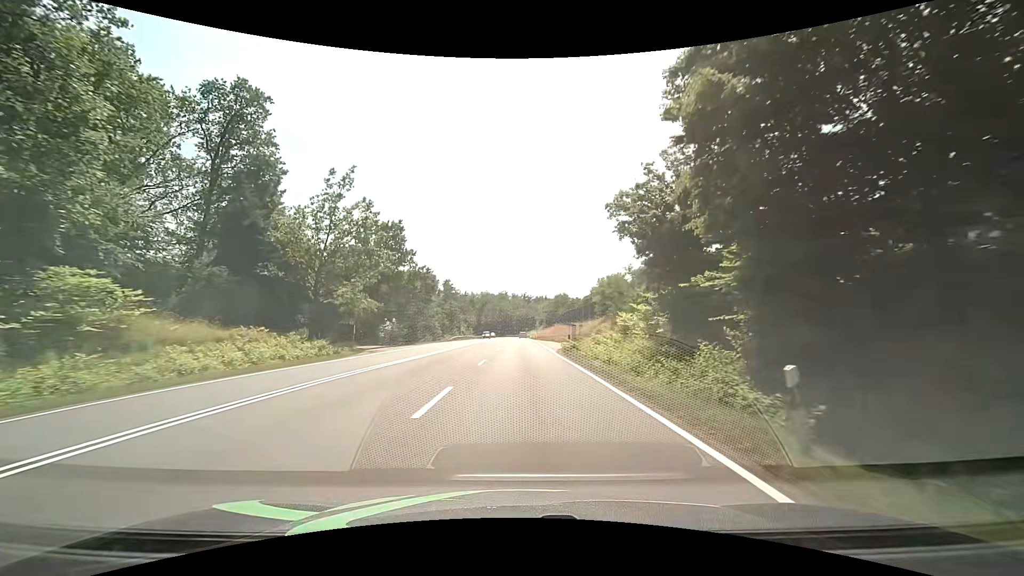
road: secondary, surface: asphalt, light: Day
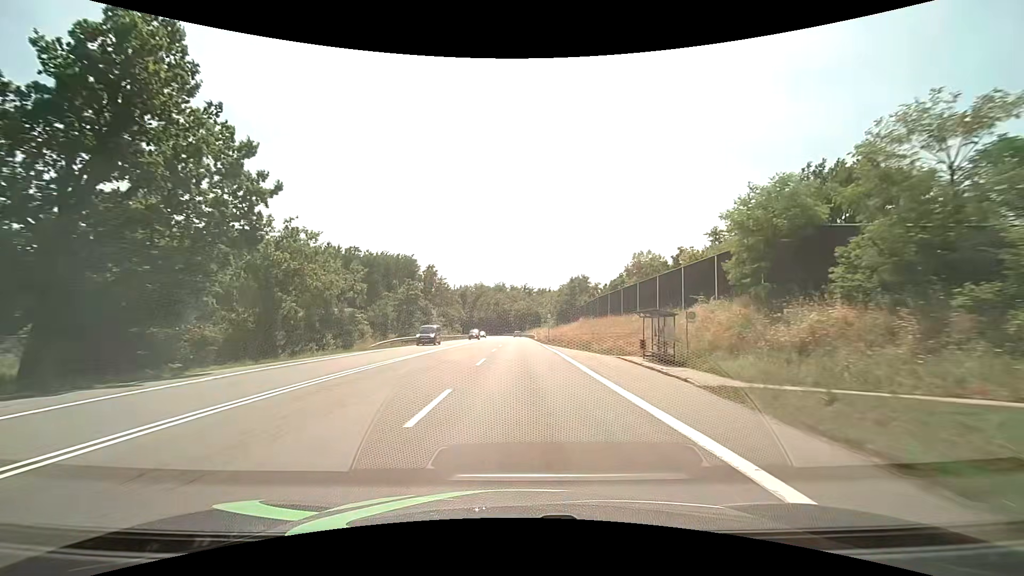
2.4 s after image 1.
(+0.2, +40.1) m; 0°
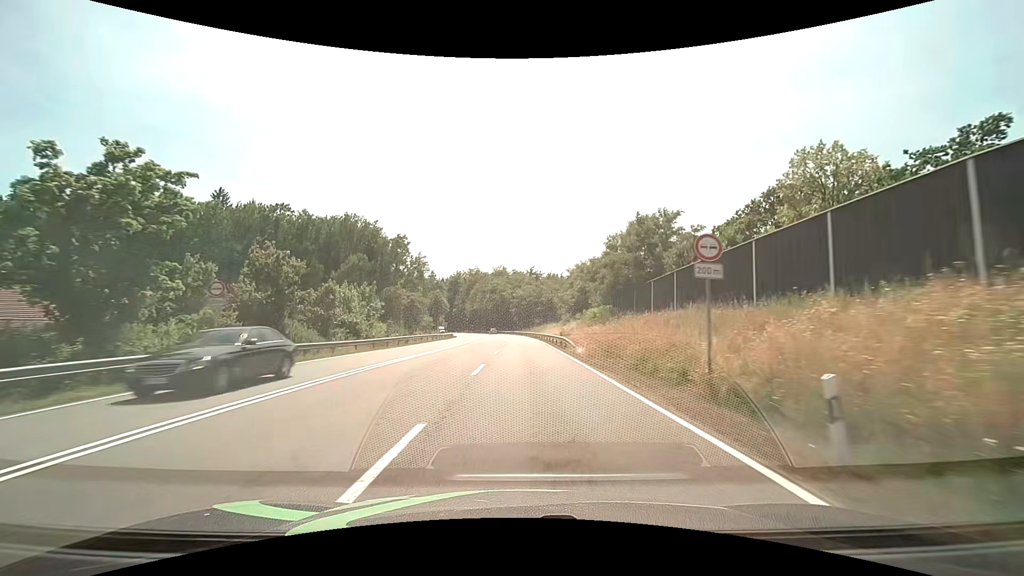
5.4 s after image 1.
(-0.2, +50.0) m; 0°
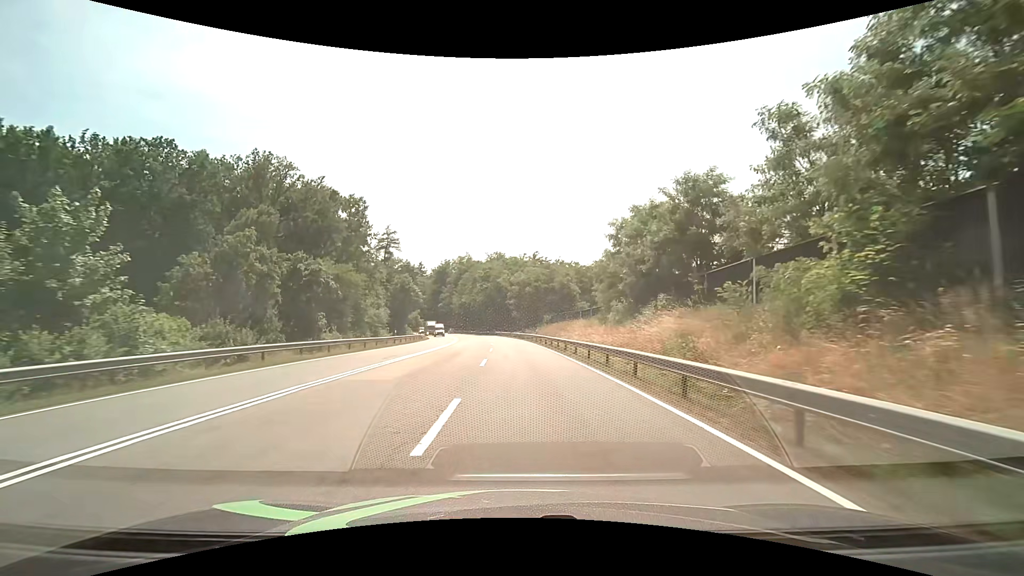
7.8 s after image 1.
(-0.2, +35.7) m; 0°
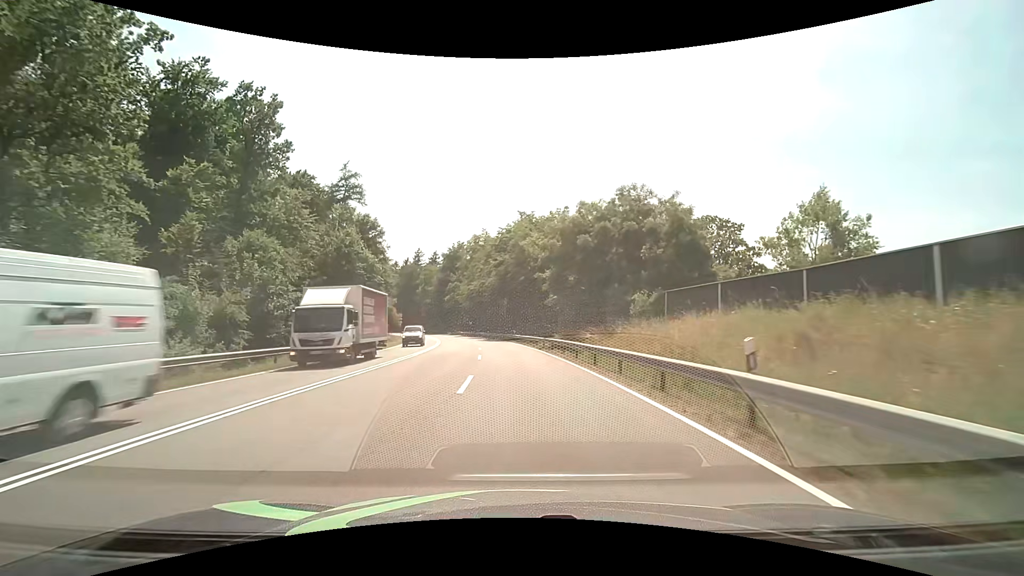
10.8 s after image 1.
(-0.7, +43.0) m; -3°
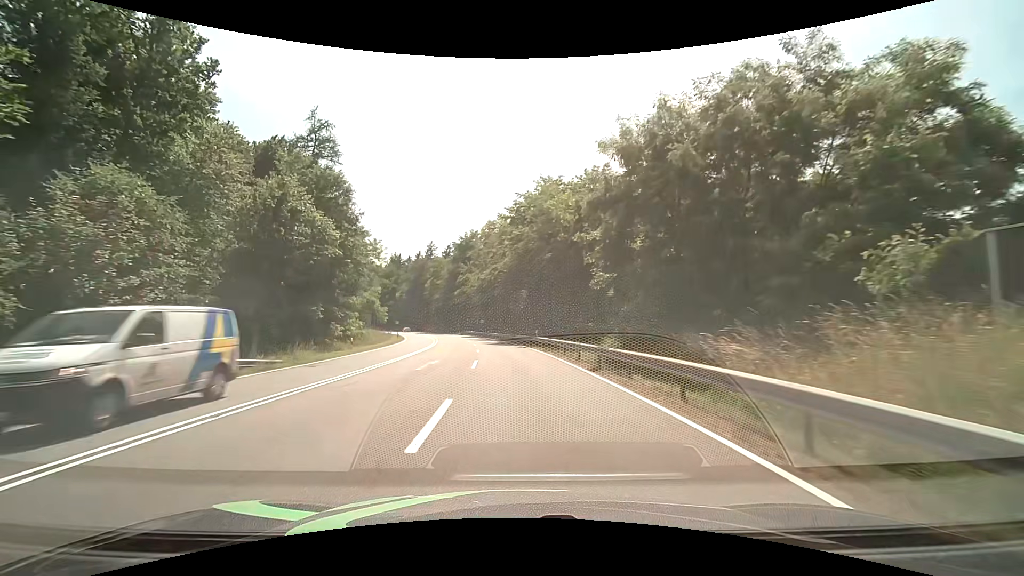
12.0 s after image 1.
(-0.2, +17.3) m; -2°
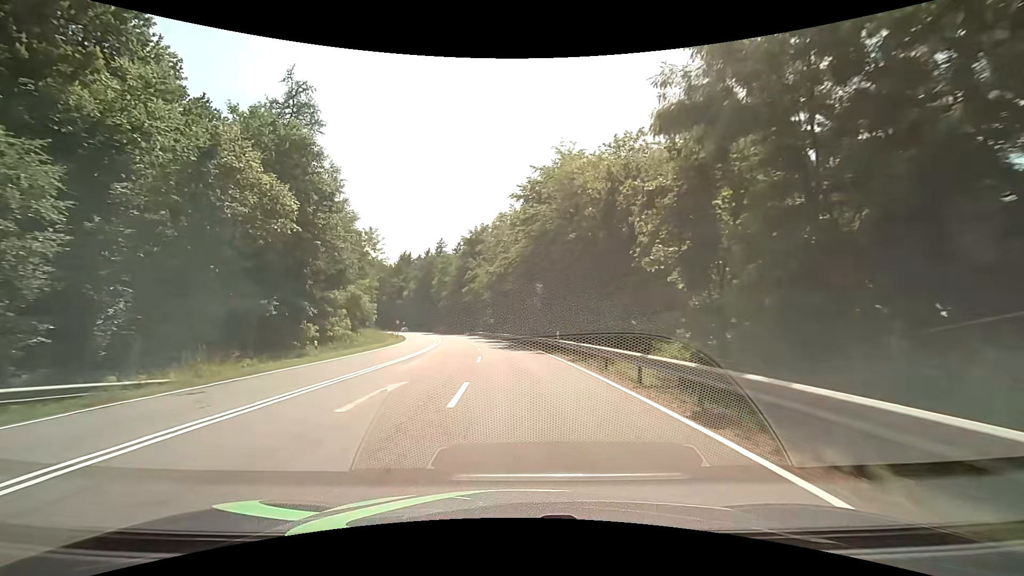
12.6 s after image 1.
(-0.1, +8.7) m; -2°
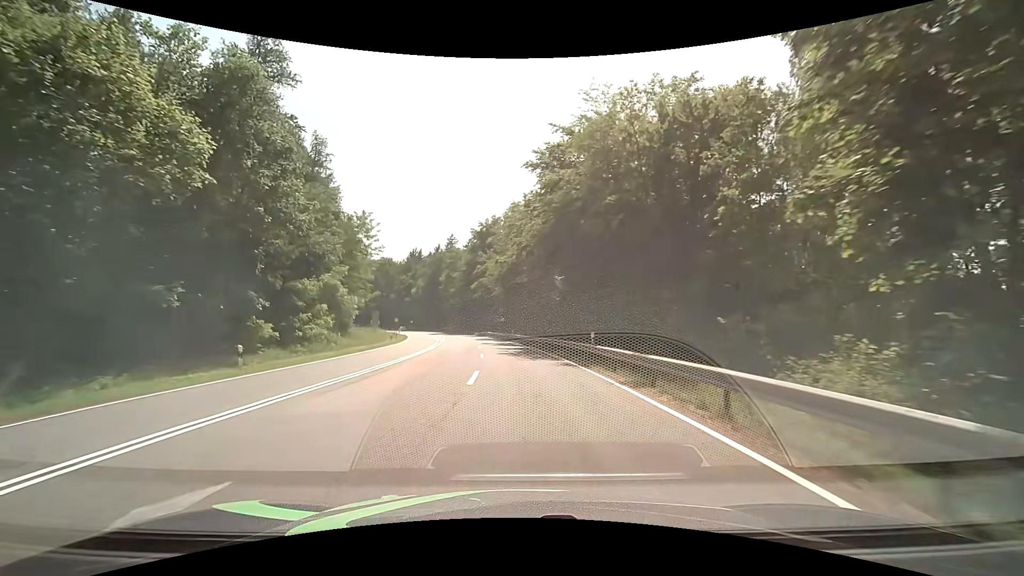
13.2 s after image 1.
(-0.1, +8.9) m; -1°
(0, +10) (-1, +20) (-1, +30) (-2, +40) (-3, +50) (-5, +60) (-7, +70) (-9, +79) (-11, +89) (-13, +99) m
